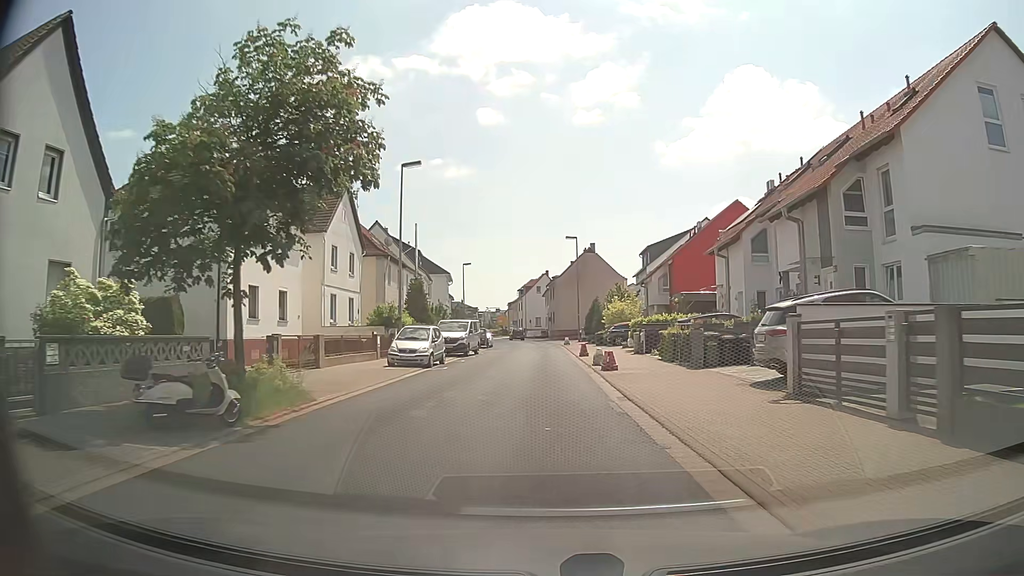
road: unclassified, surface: asphalt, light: Day
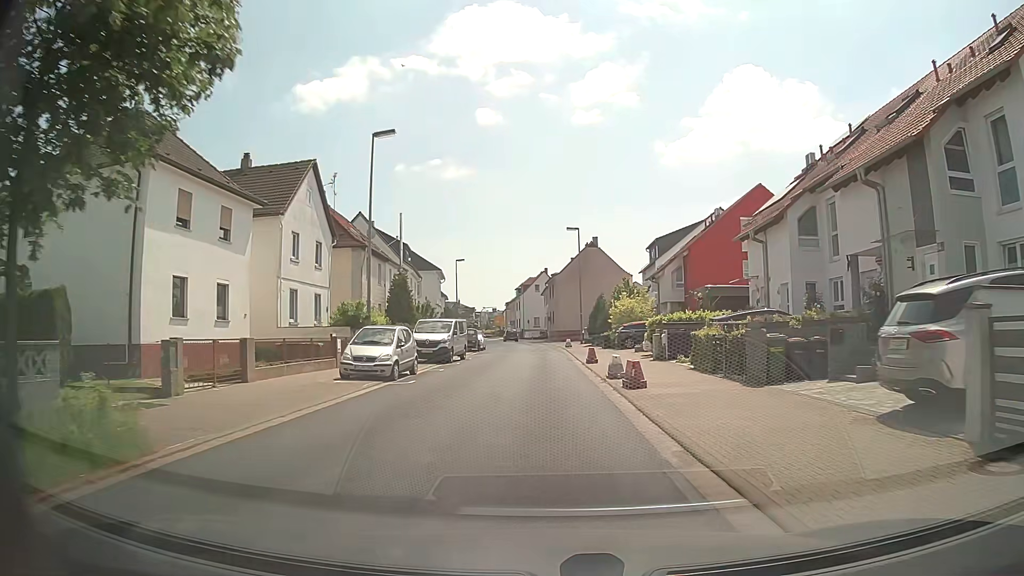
(+0.1, +6.1) m; 0°
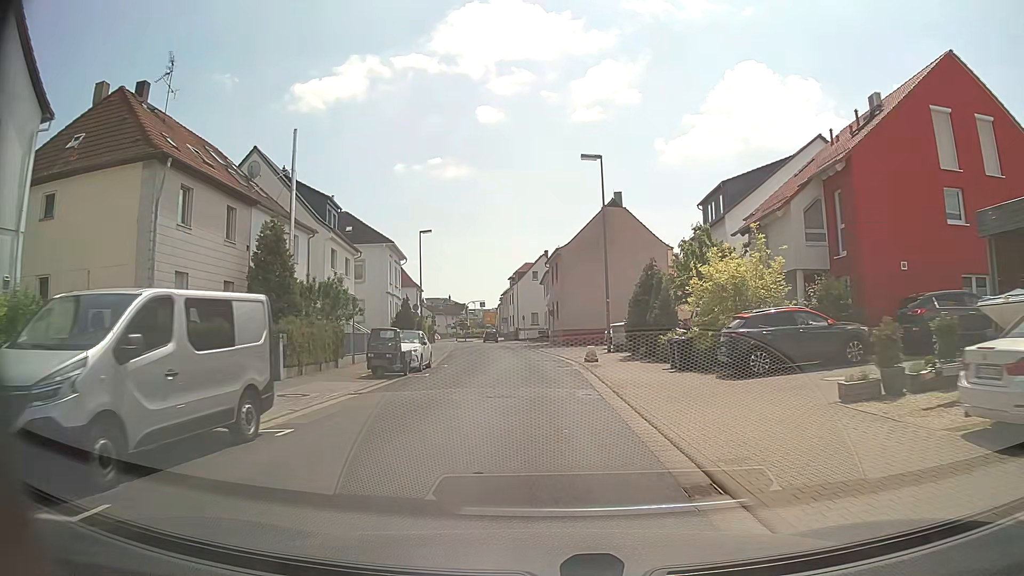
(+0.2, +24.7) m; 0°
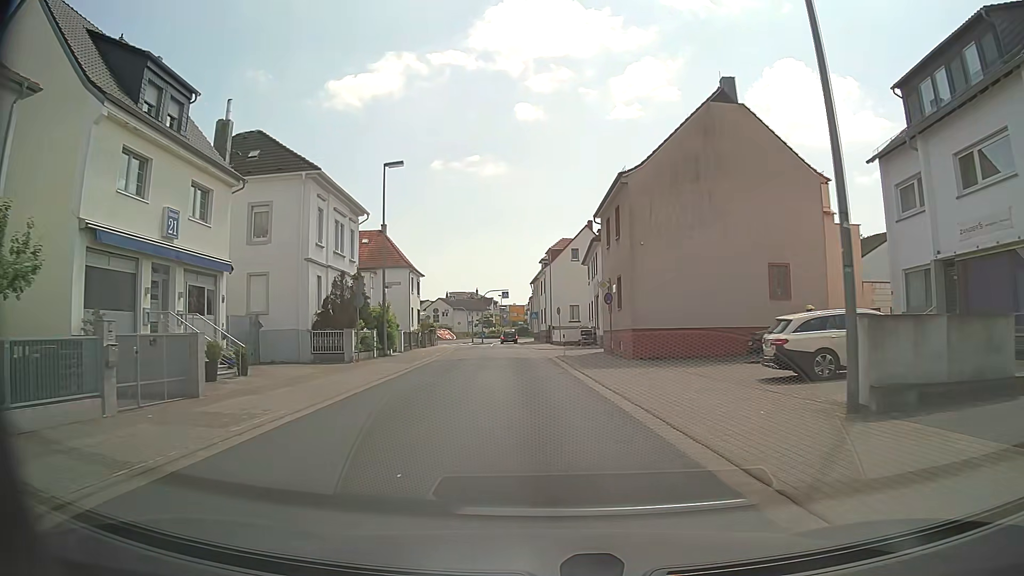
(-0.4, +24.9) m; -3°
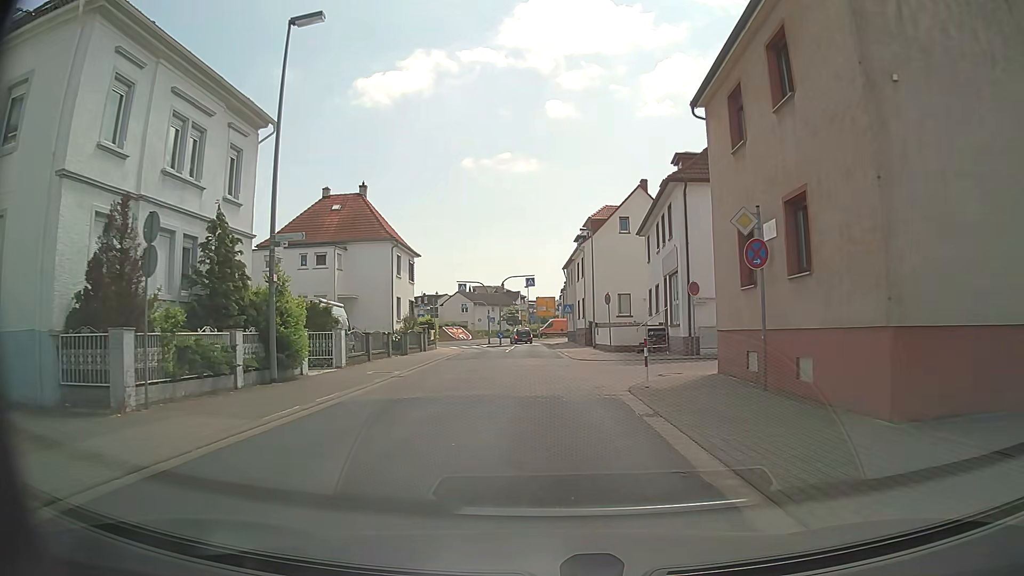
(-0.4, +18.3) m; -2°
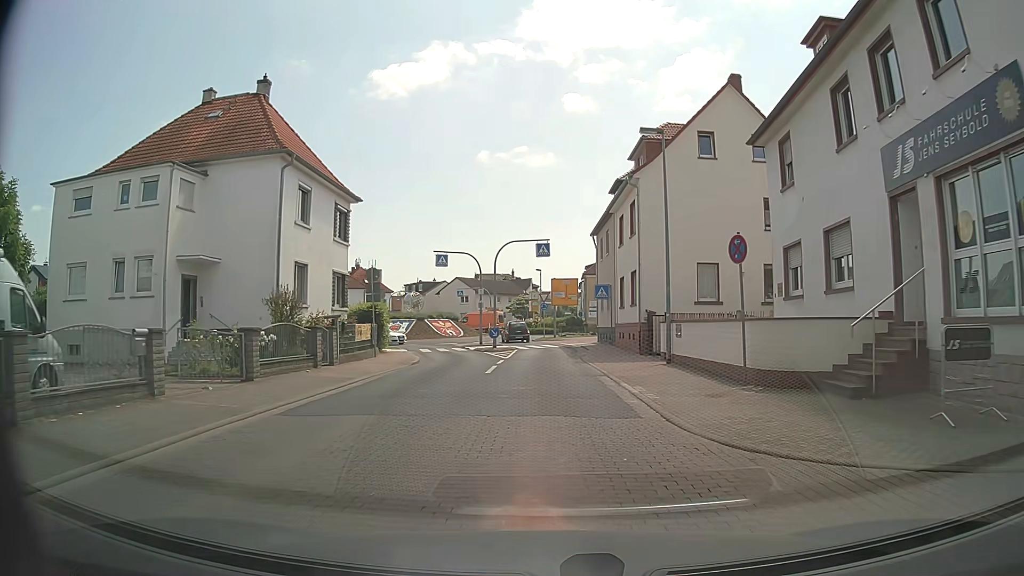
(-0.4, +21.3) m; -1°
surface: paving_stones
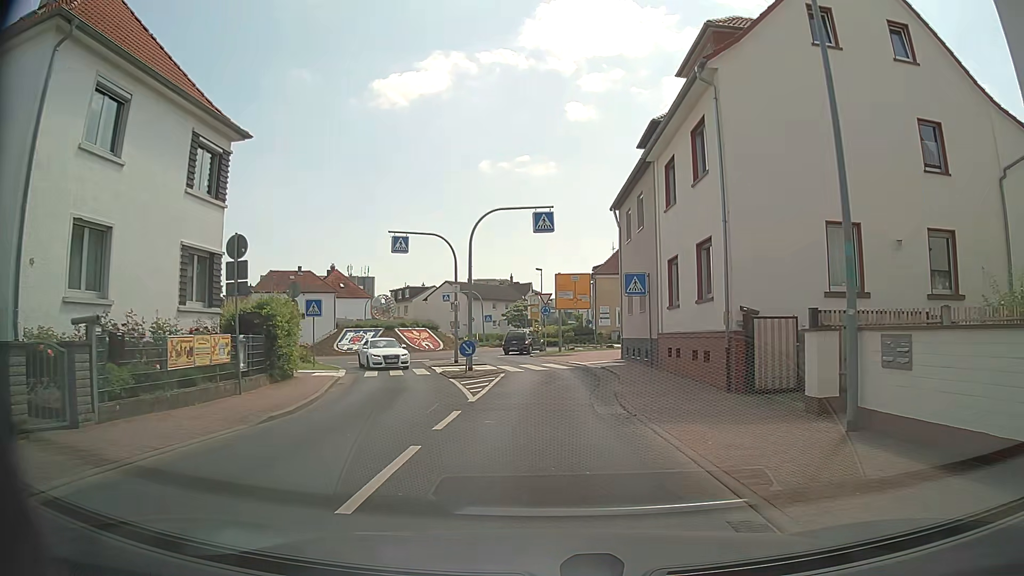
(0.0, +13.0) m; -1°
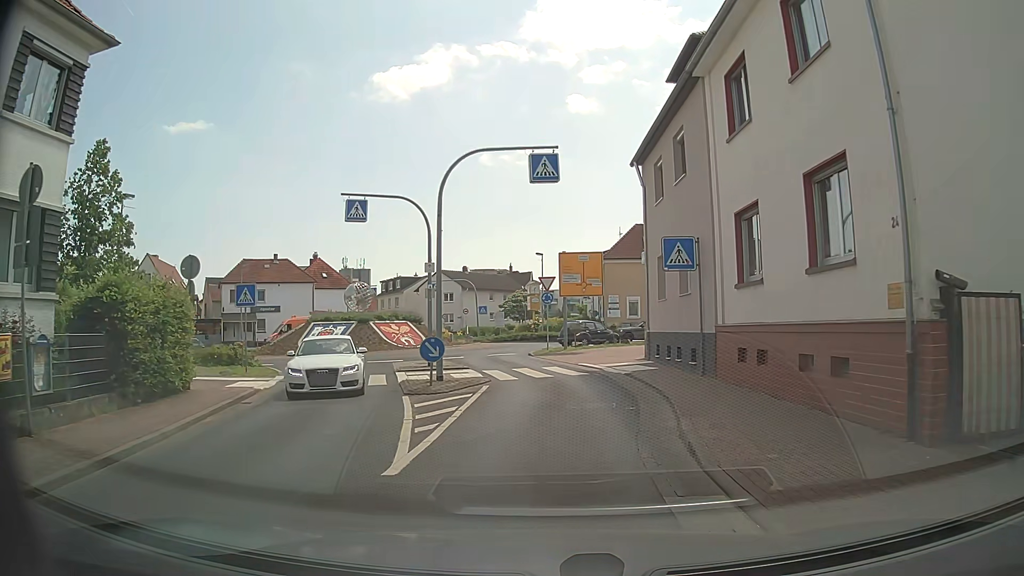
(+0.1, +7.5) m; +1°
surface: asphalt
